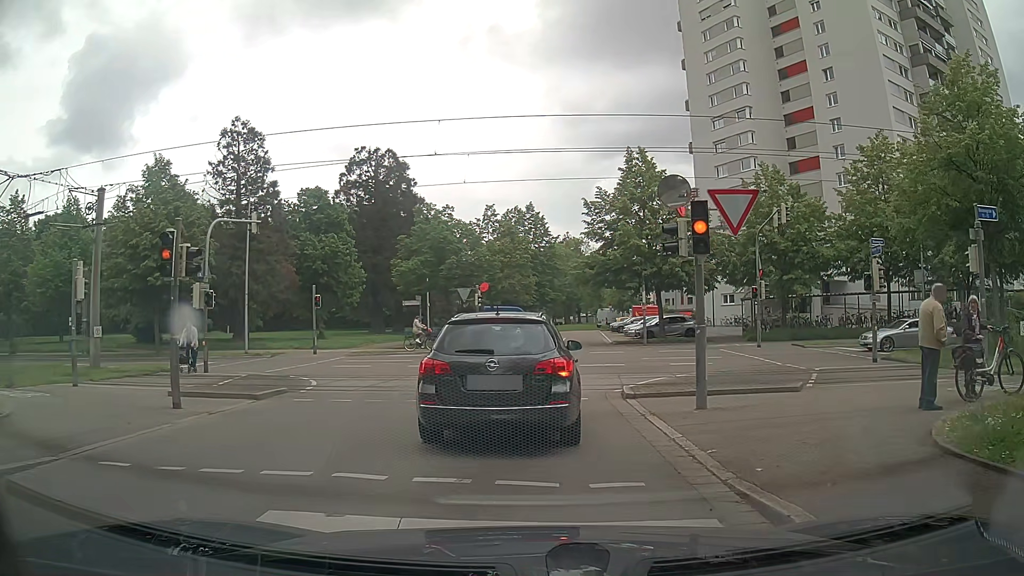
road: residential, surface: asphalt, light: Day
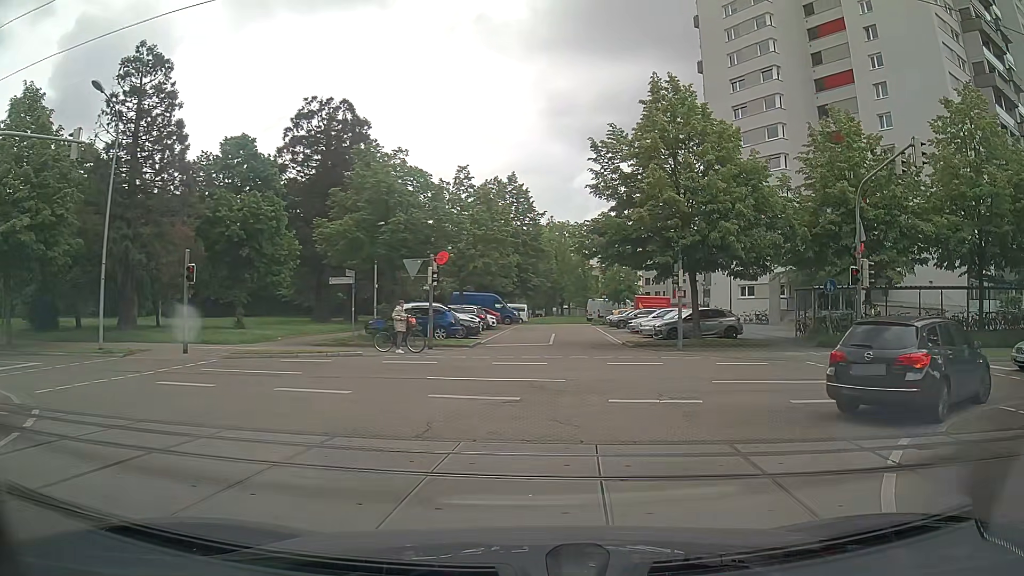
(+0.1, +12.0) m; +1°
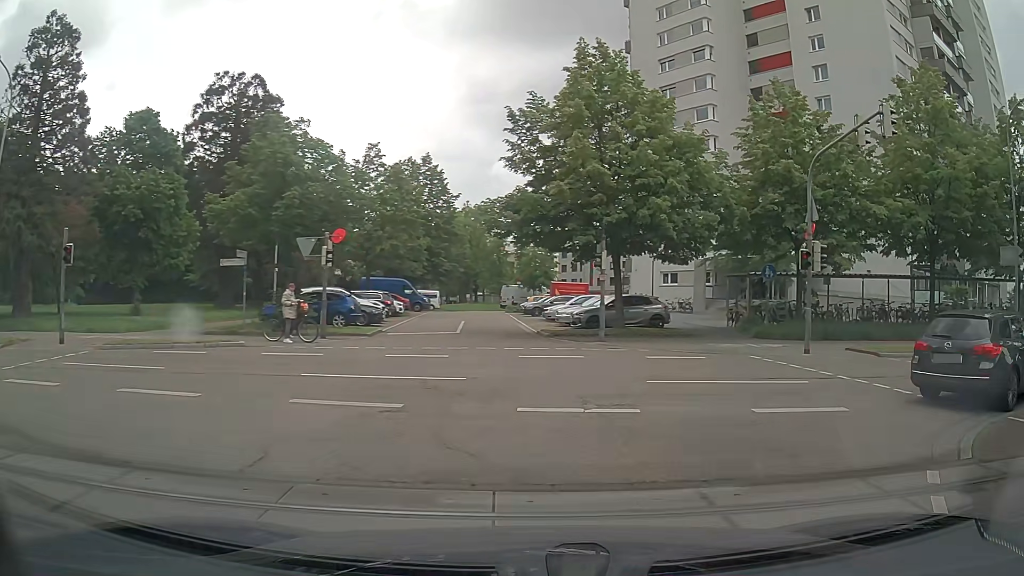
(+0.2, +2.6) m; +8°
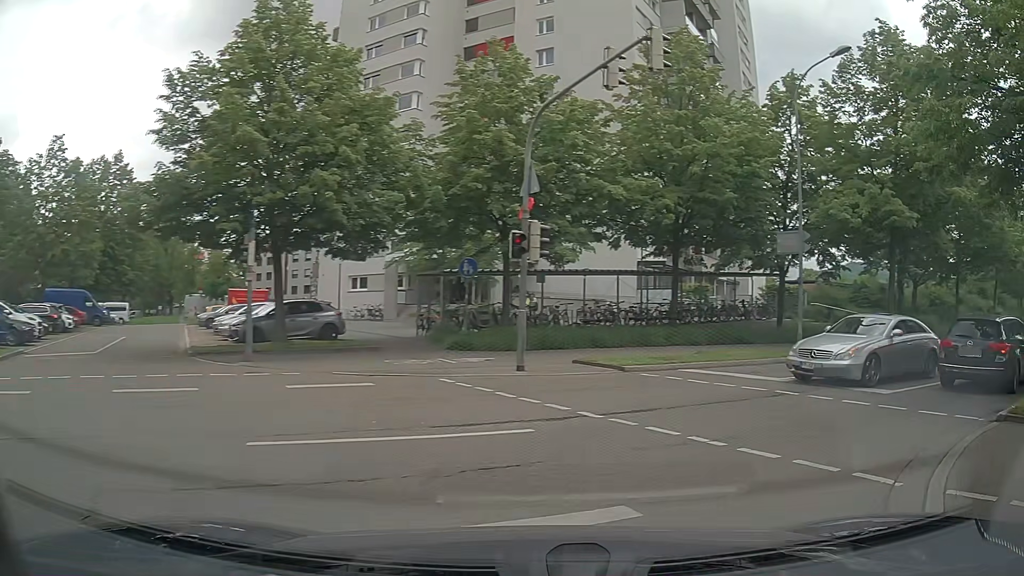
(+1.1, +5.0) m; +29°
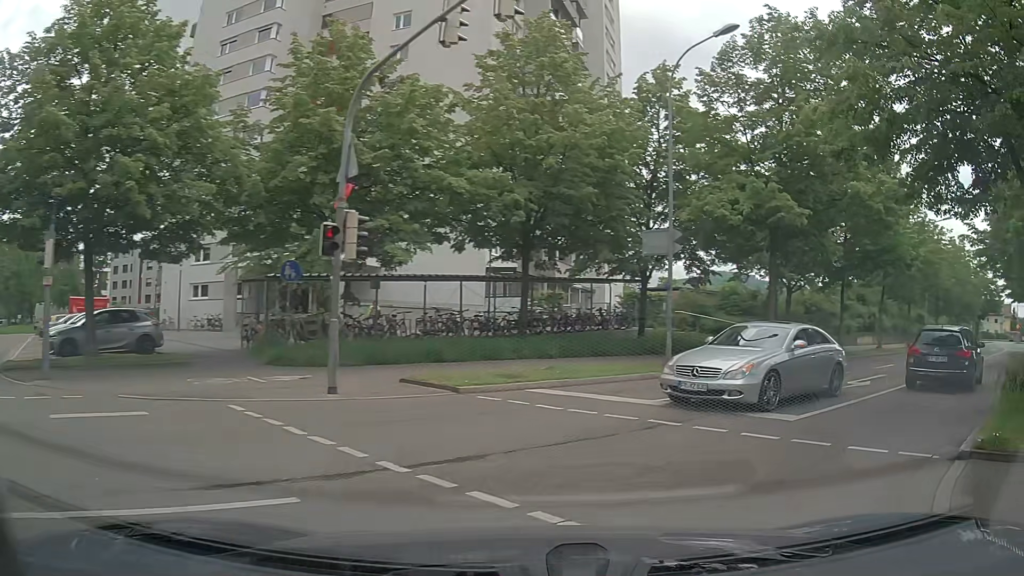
(+0.2, +2.6) m; +11°
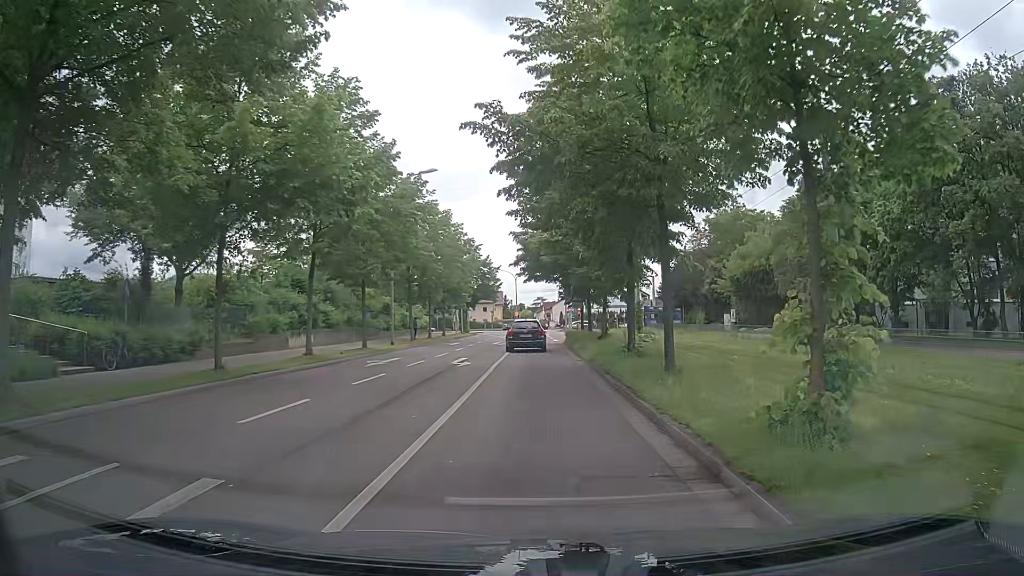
(+6.8, +12.7) m; +42°
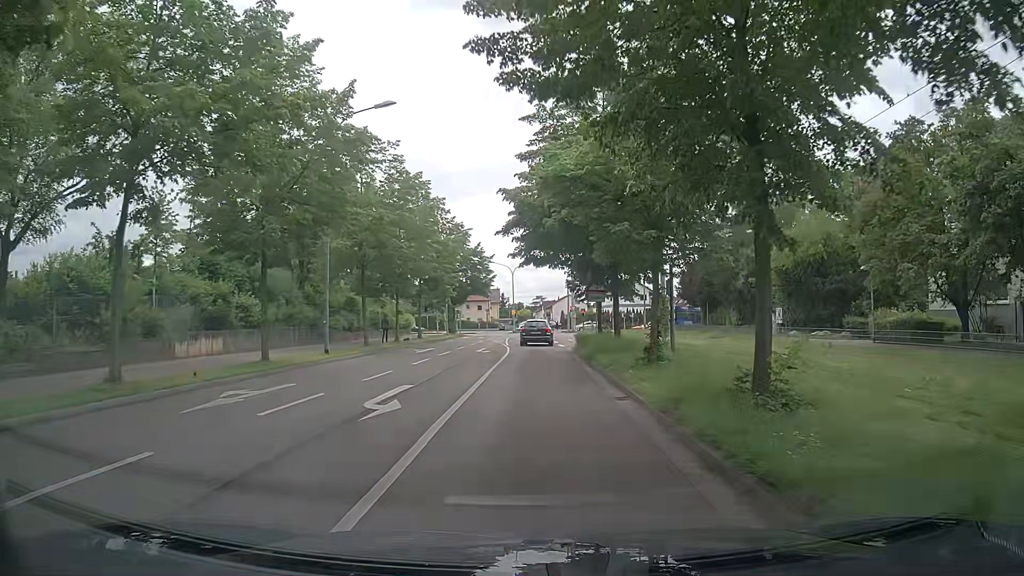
(+0.4, +11.6) m; +2°
